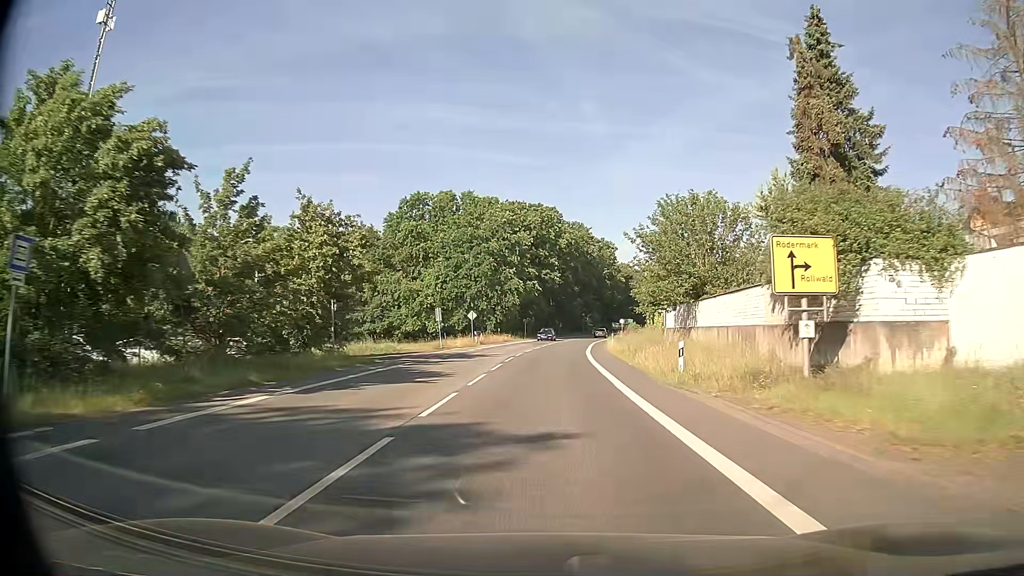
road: secondary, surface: asphalt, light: Day
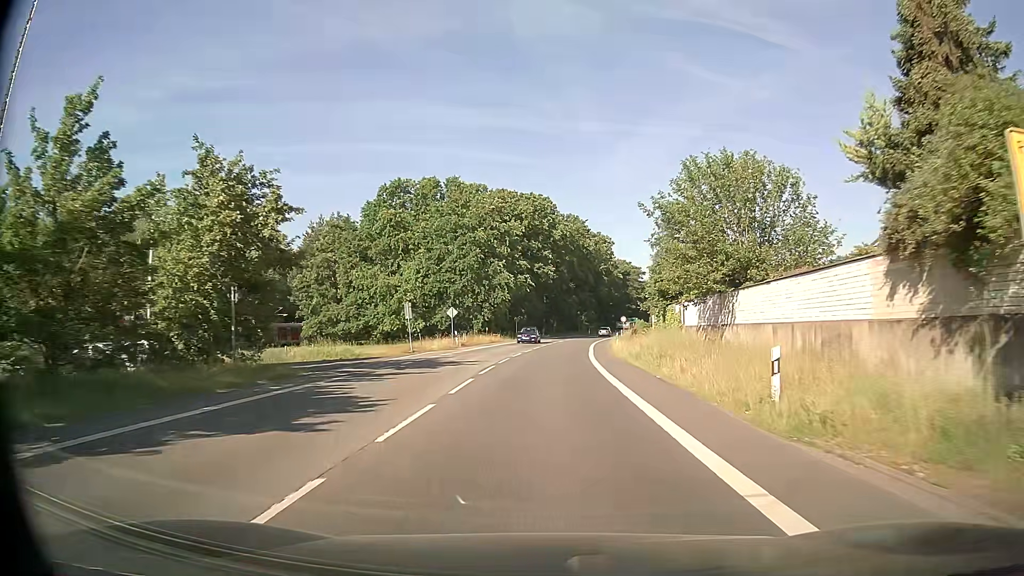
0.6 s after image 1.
(0.0, +8.5) m; +1°
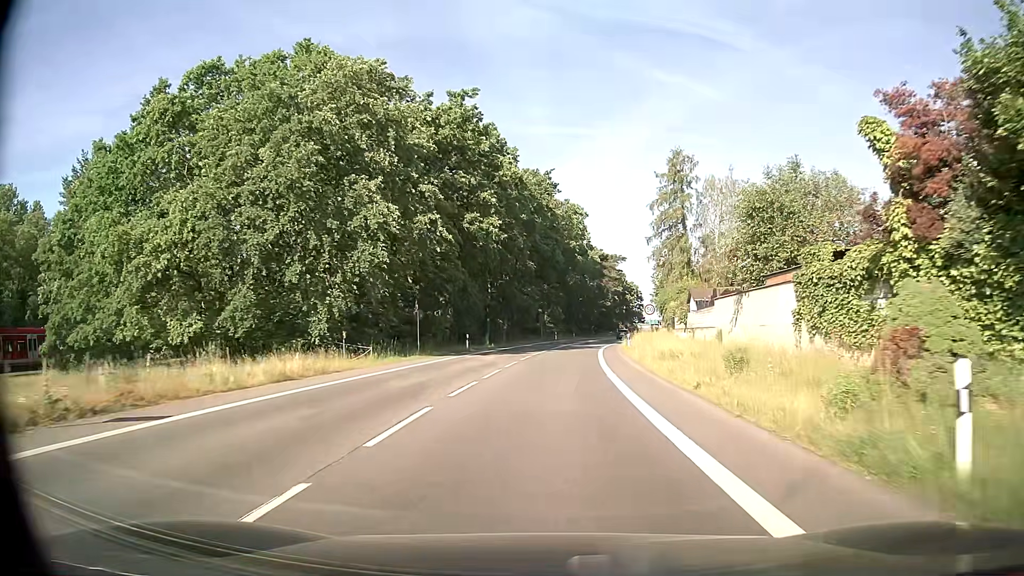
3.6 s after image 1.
(+1.1, +42.7) m; +3°
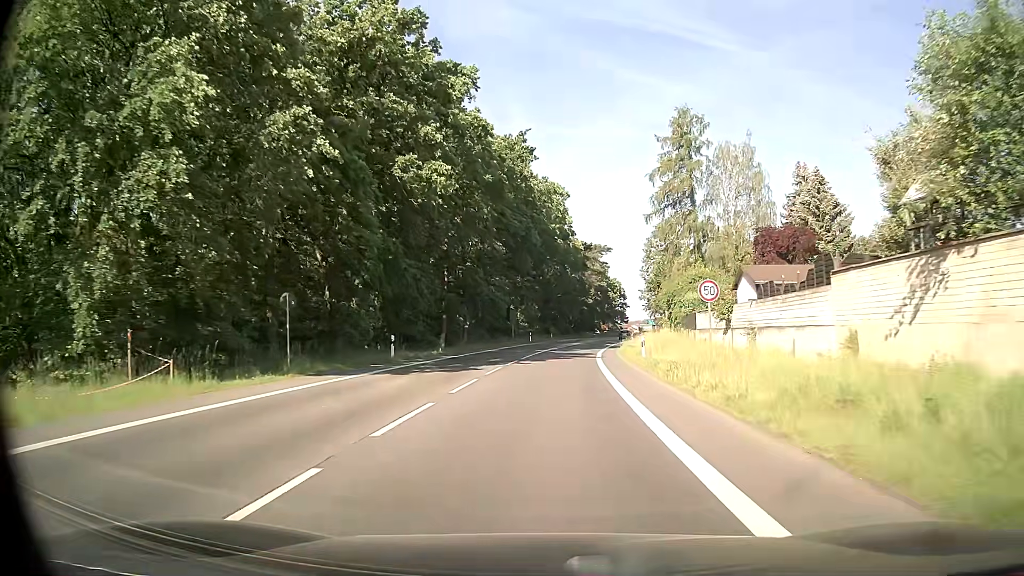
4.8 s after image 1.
(+0.3, +17.1) m; +2°
